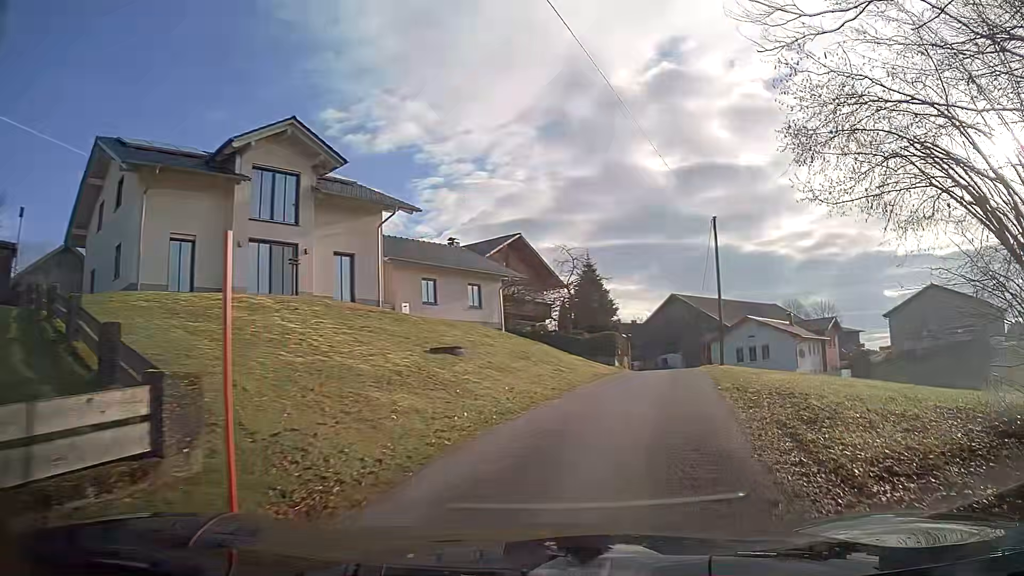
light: Day
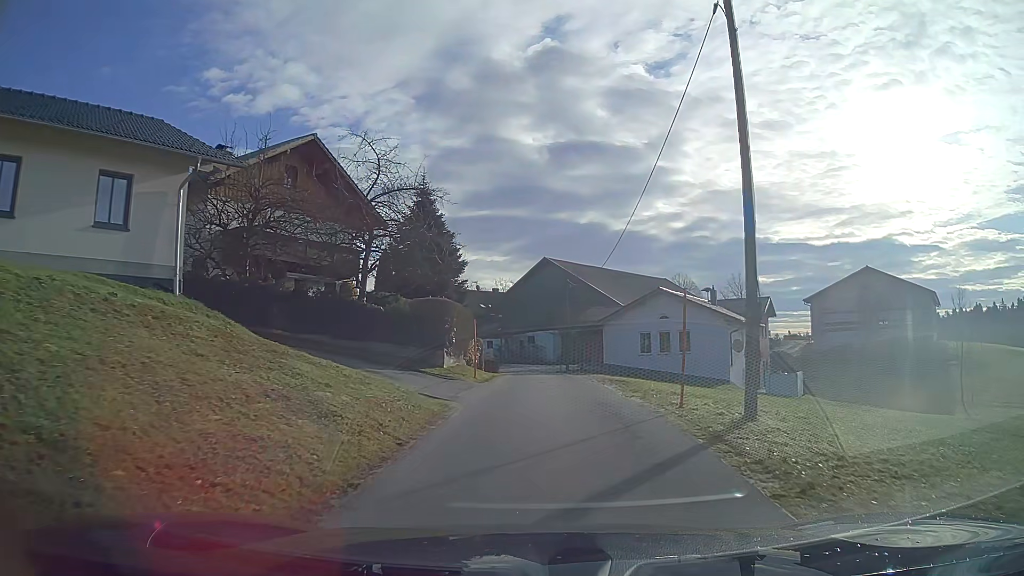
(+2.6, +20.5) m; +9°
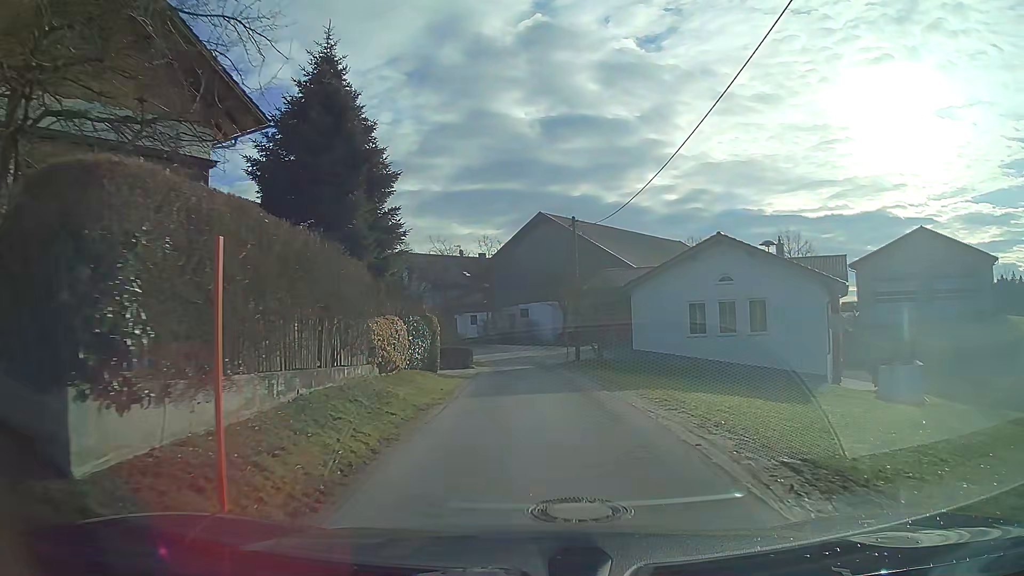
(+0.1, +16.2) m; 0°
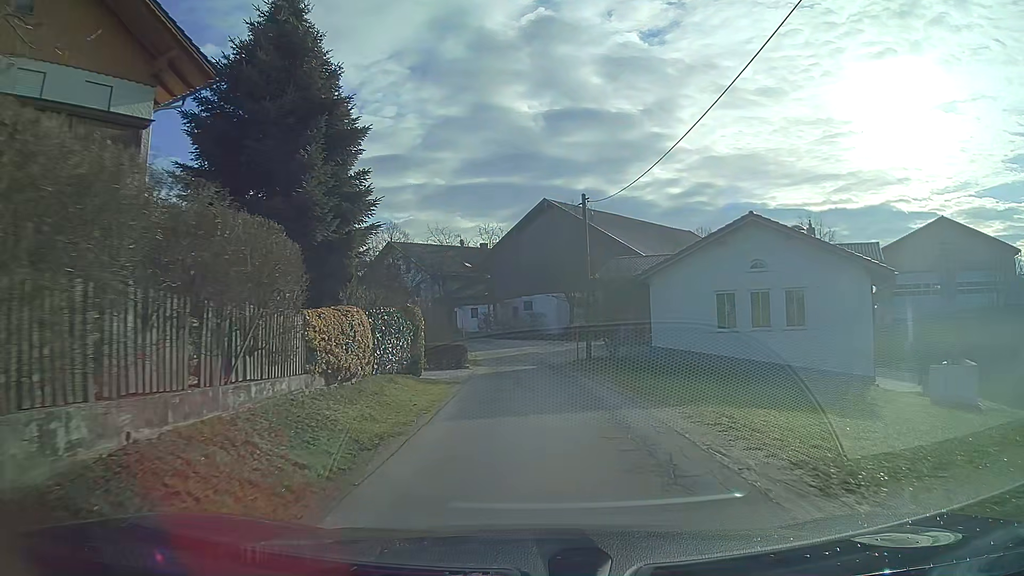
(0.0, +4.0) m; 0°
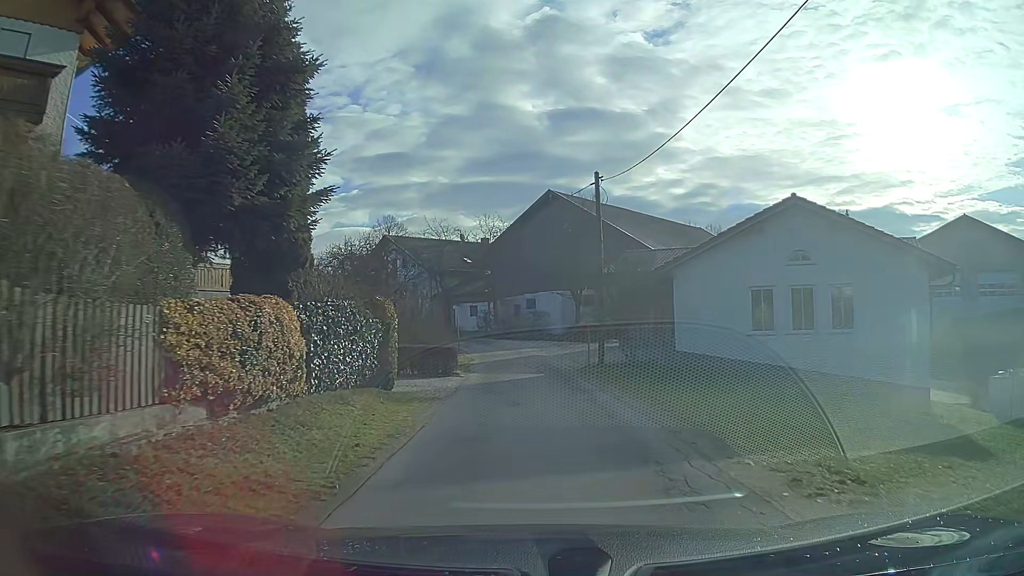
(0.0, +4.0) m; 0°
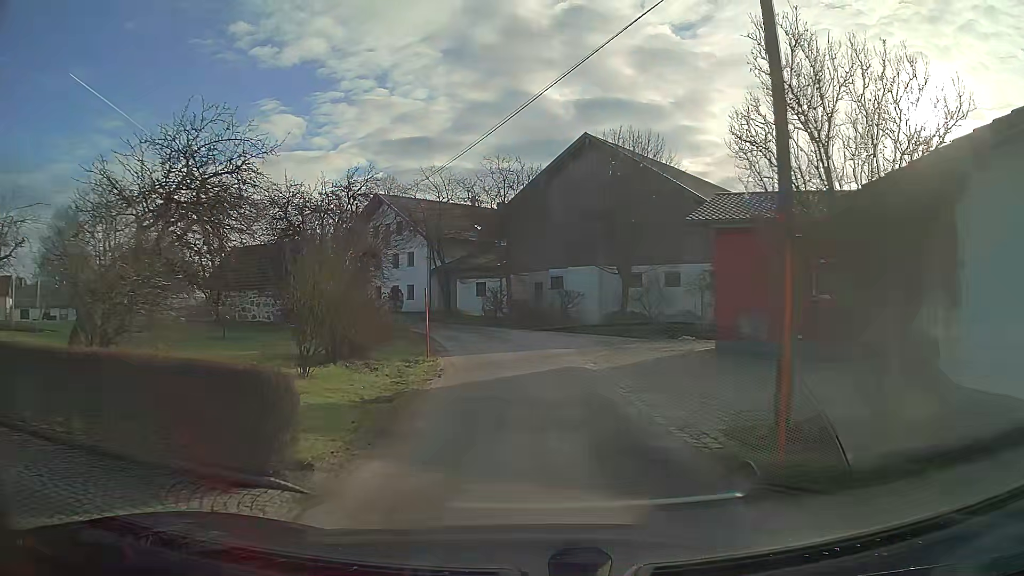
(-0.3, +15.4) m; -2°
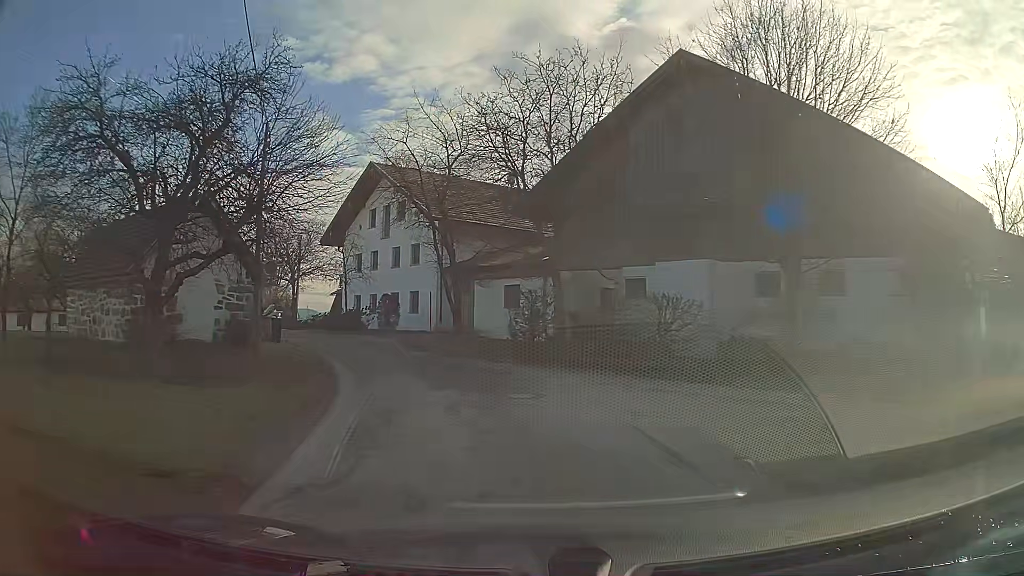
(-0.5, +18.5) m; -5°
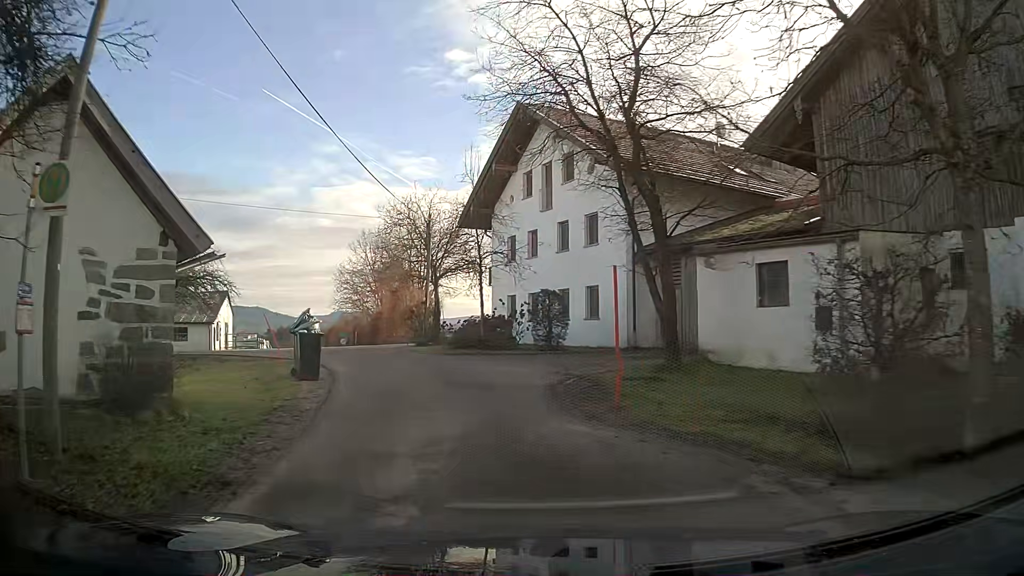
(-1.8, +13.9) m; -17°
